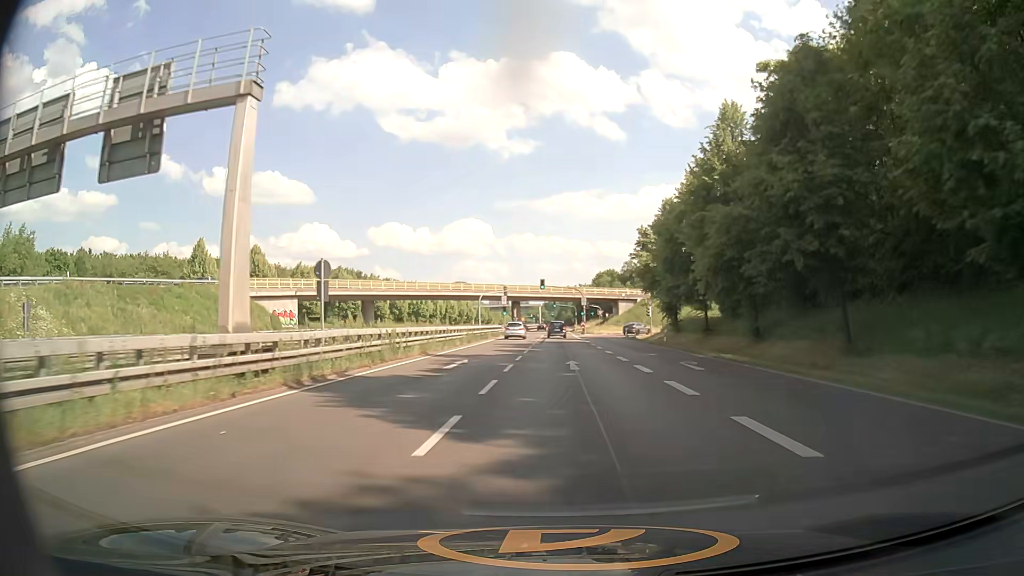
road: primary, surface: asphalt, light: Day
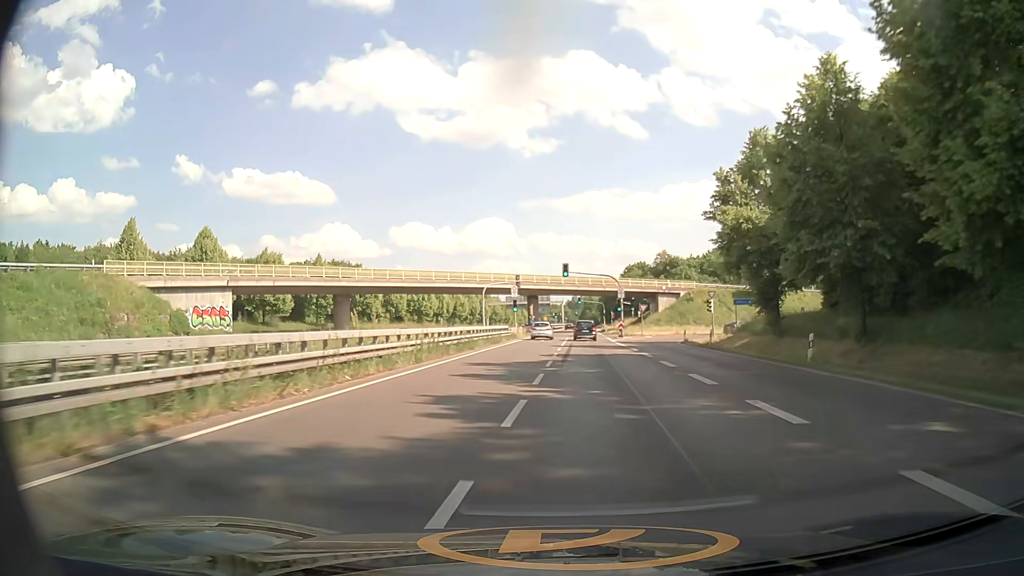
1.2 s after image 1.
(-0.3, +22.0) m; -2°
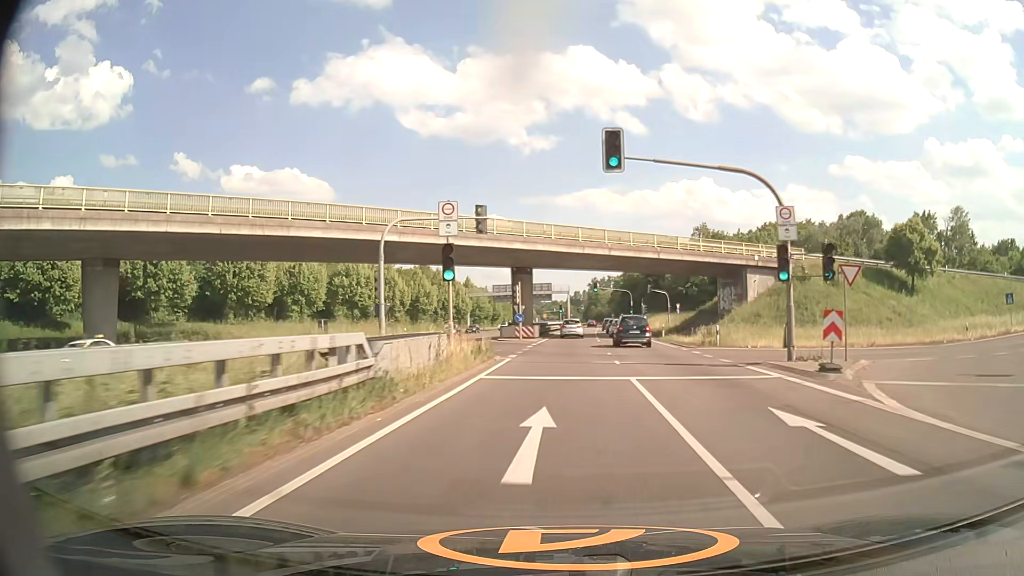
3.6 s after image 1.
(-0.5, +45.0) m; 0°
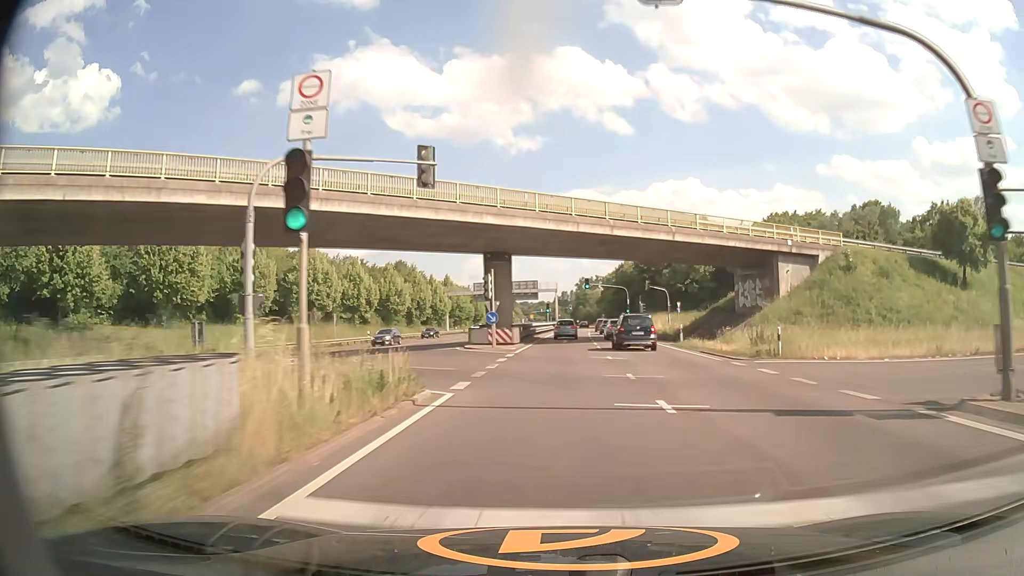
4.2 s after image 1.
(+0.1, +11.3) m; +1°
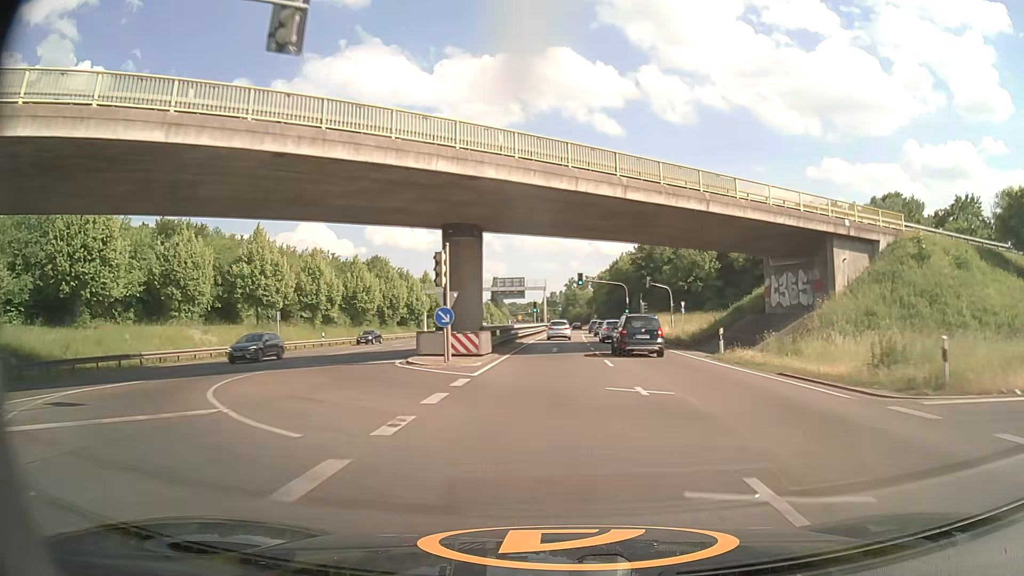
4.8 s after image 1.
(+0.1, +11.2) m; +1°
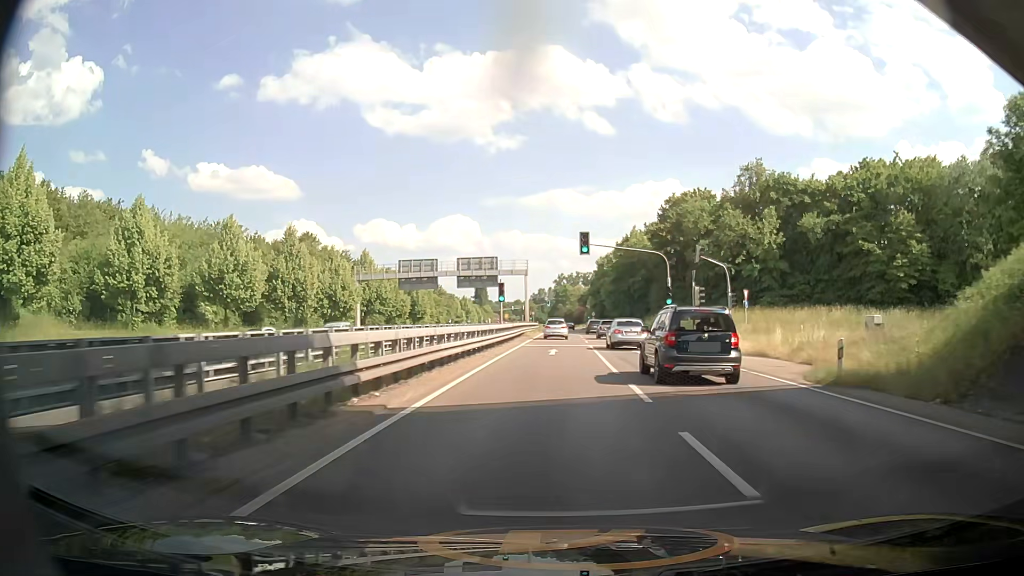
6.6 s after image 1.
(+0.6, +33.3) m; +2°
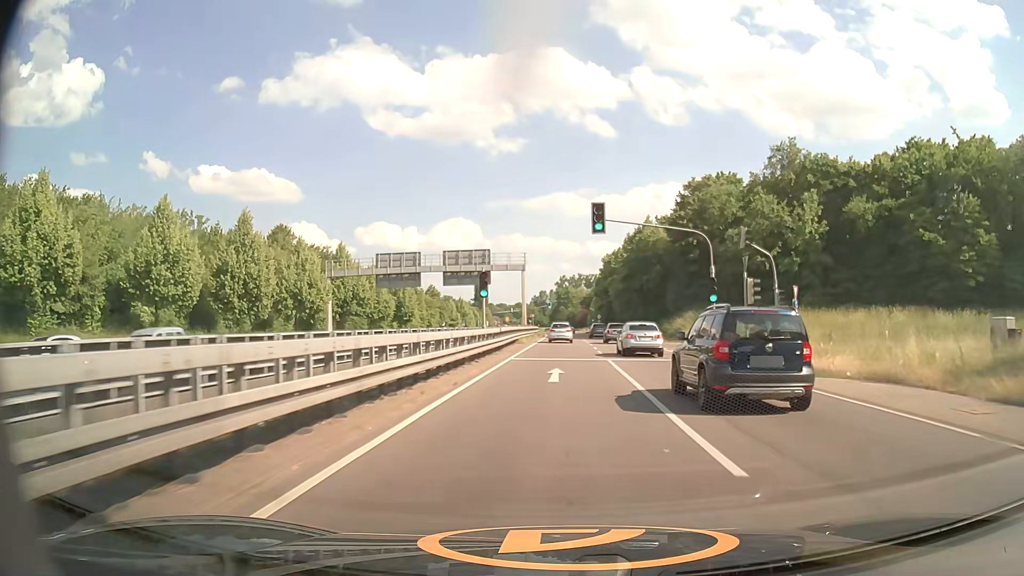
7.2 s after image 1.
(-0.2, +11.1) m; -1°
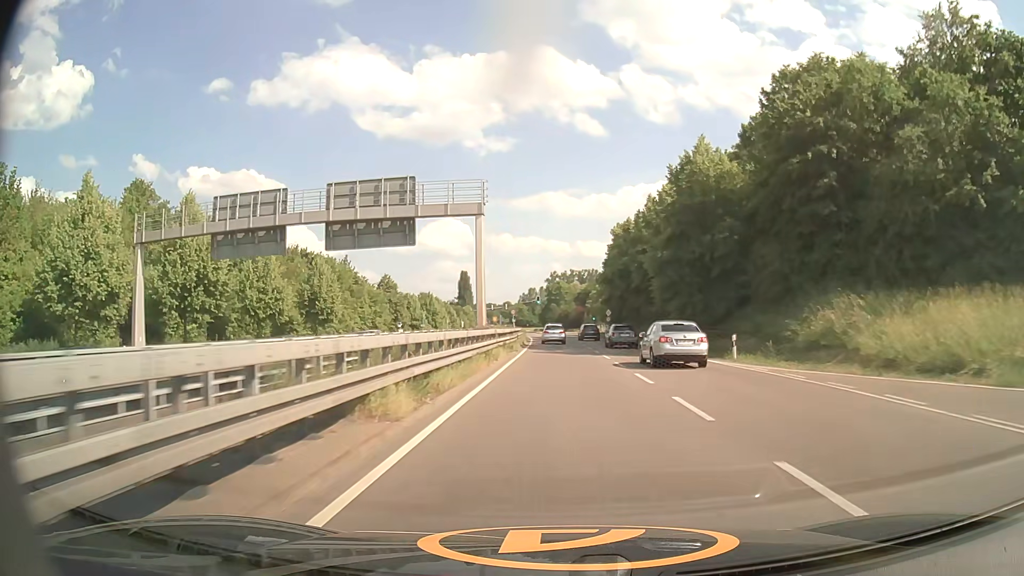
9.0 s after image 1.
(+0.2, +33.6) m; +1°
(0, +10) (0, +20) (0, +30) (0, +40) (0, +50) (0, +60) (0, +70) (0, +80) (-1, +90) (-2, +100) m
